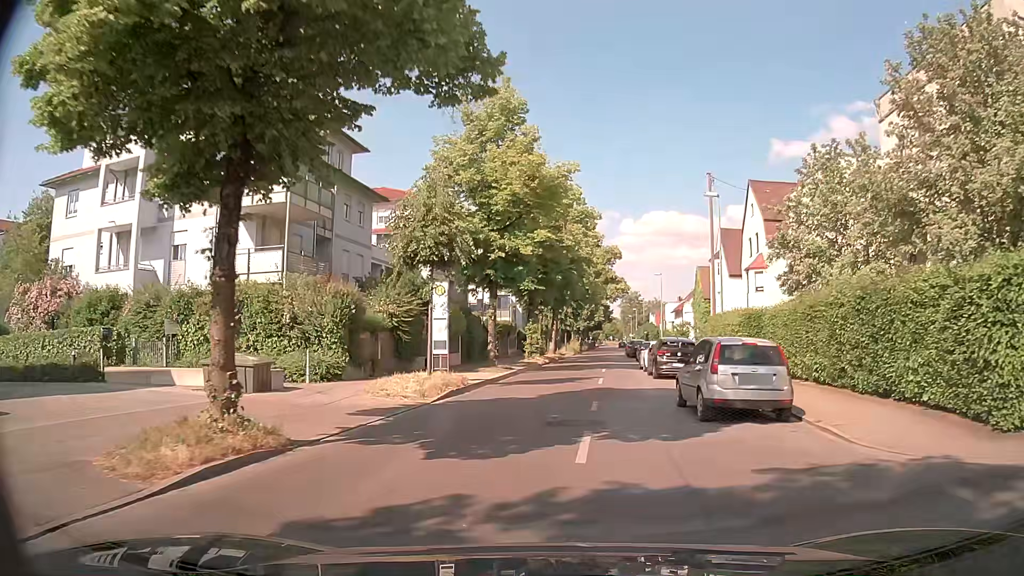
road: tertiary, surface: asphalt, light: Day
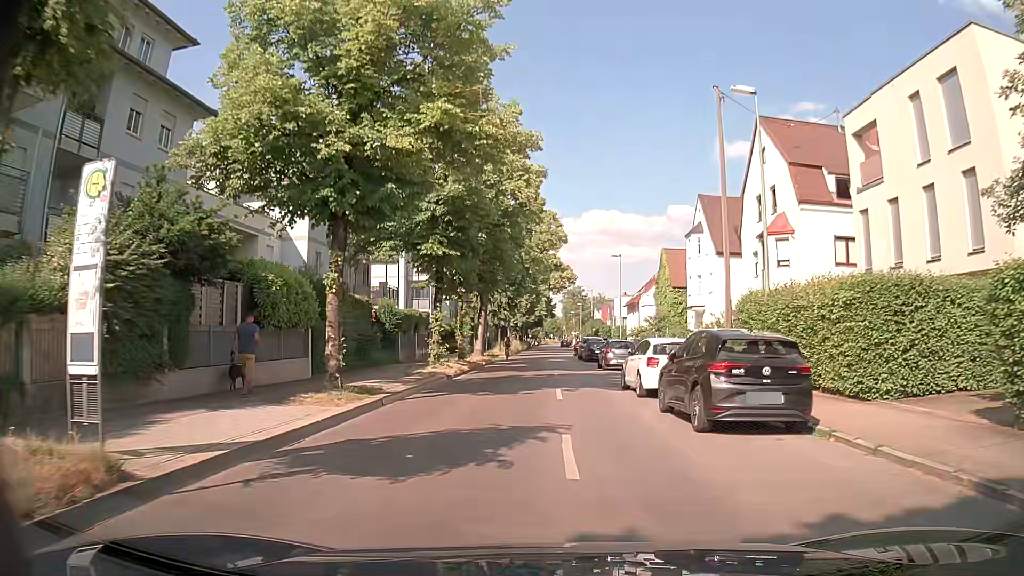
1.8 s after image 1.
(+0.7, +15.4) m; +5°
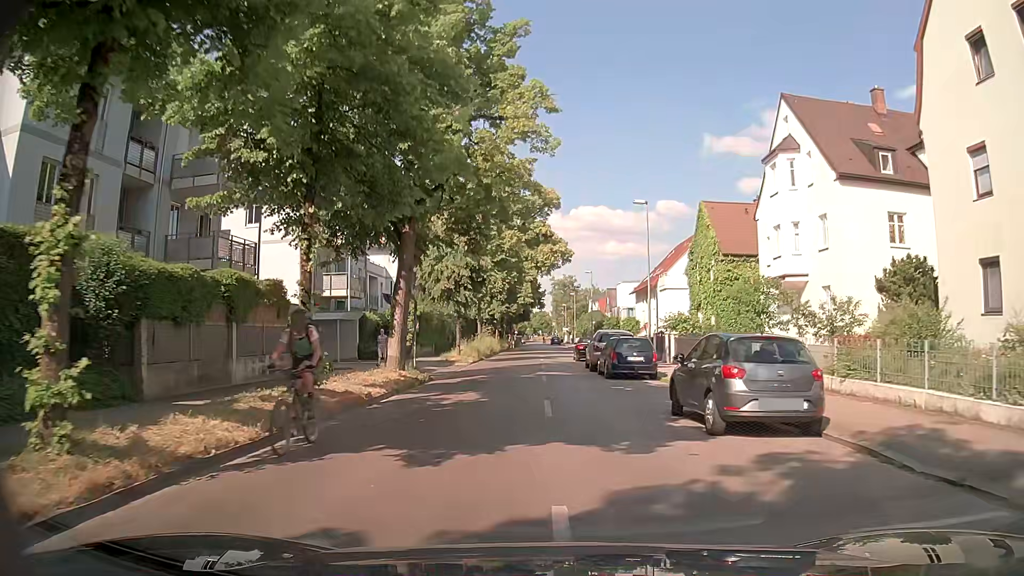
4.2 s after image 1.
(+0.1, +21.9) m; +1°
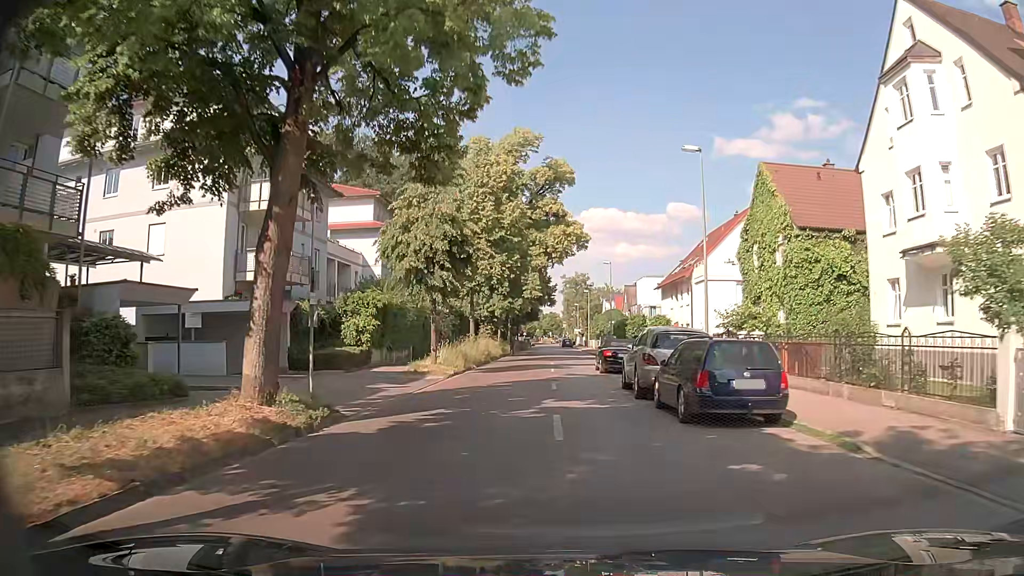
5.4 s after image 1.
(-0.1, +11.5) m; -2°
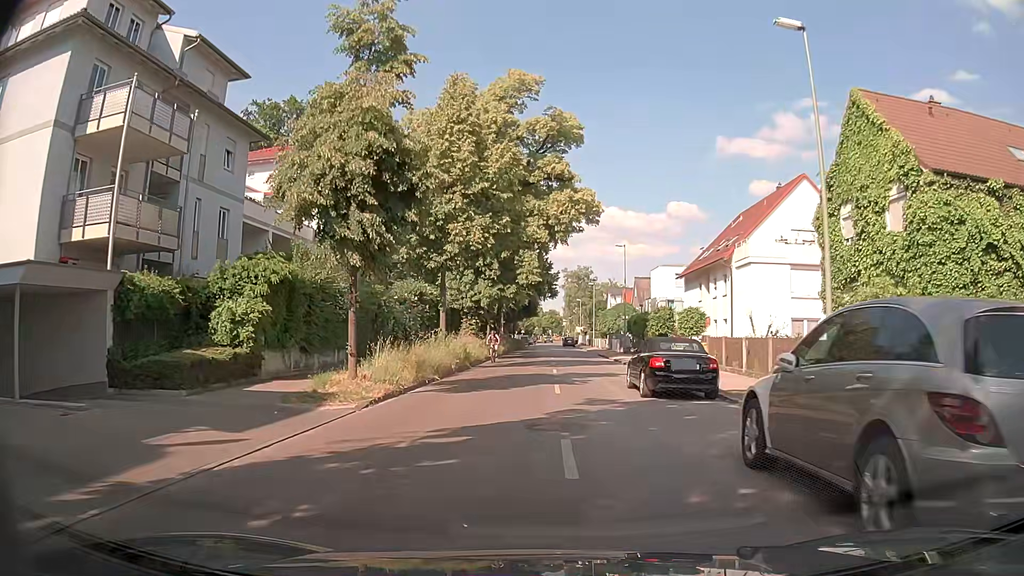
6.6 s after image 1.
(0.0, +11.7) m; +1°
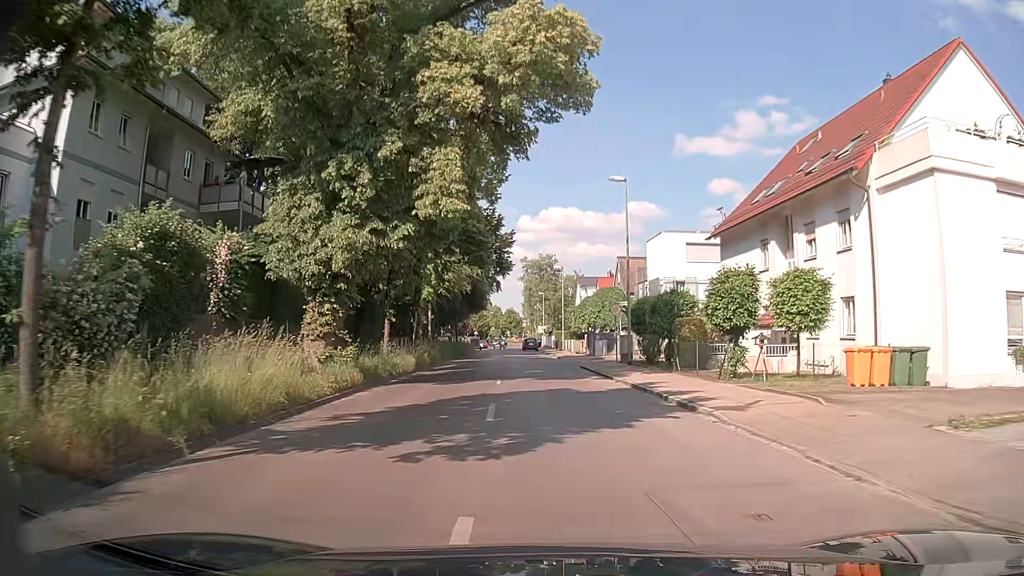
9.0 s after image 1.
(+0.3, +23.1) m; +3°
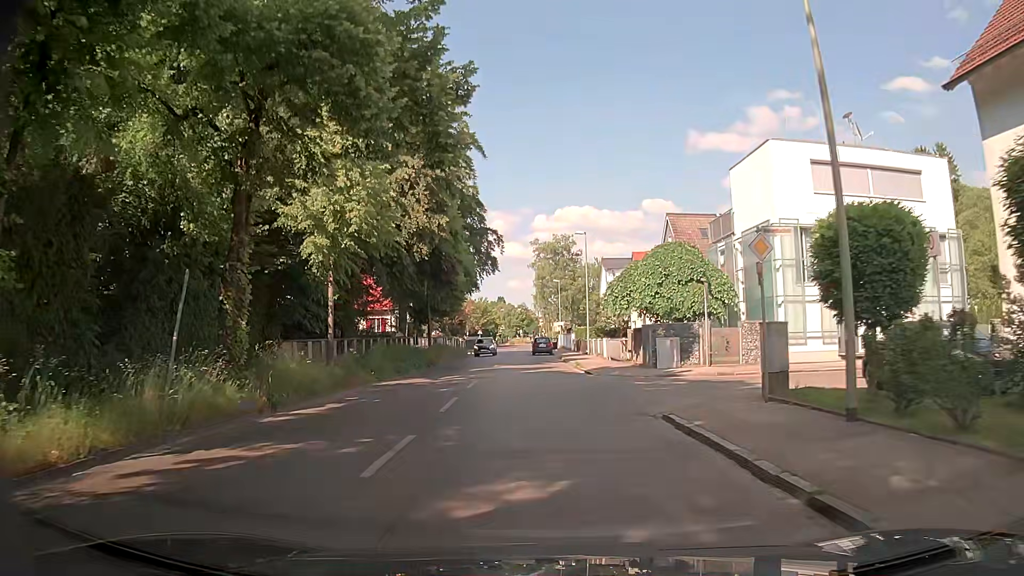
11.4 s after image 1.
(+0.1, +22.7) m; 0°
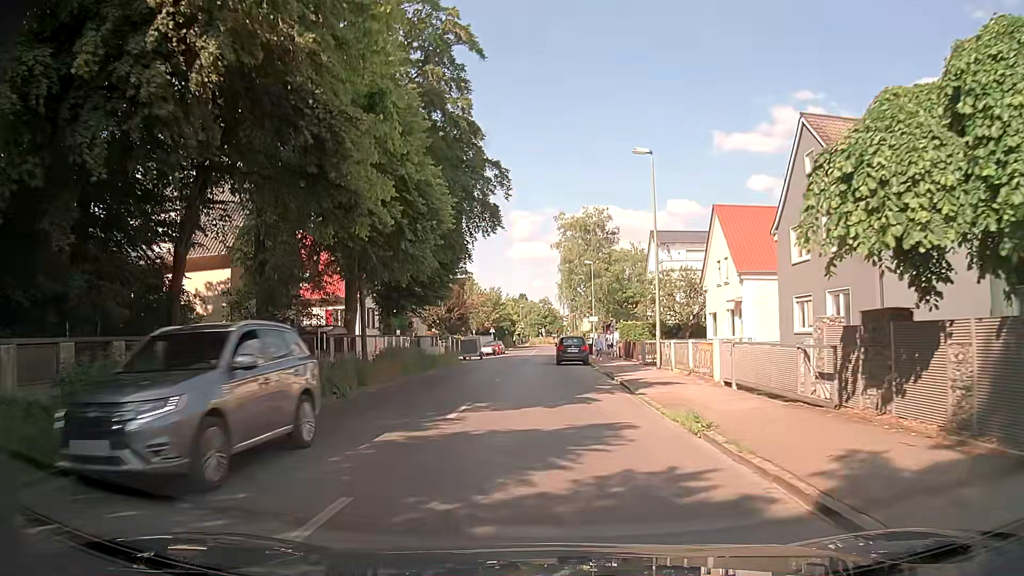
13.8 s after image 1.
(-0.8, +21.6) m; -3°
(0, +10) (-1, +20) (-1, +30) (-2, +40) (-2, +50) (-2, +60) (-1, +70) (0, +80) (+1, +90) (+2, +100) m
